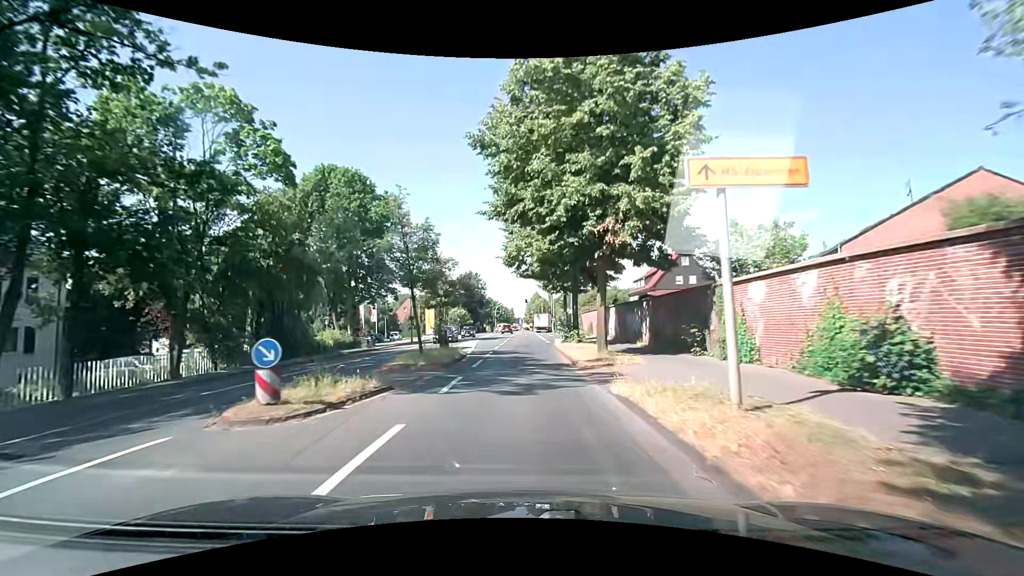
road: secondary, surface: asphalt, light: Day
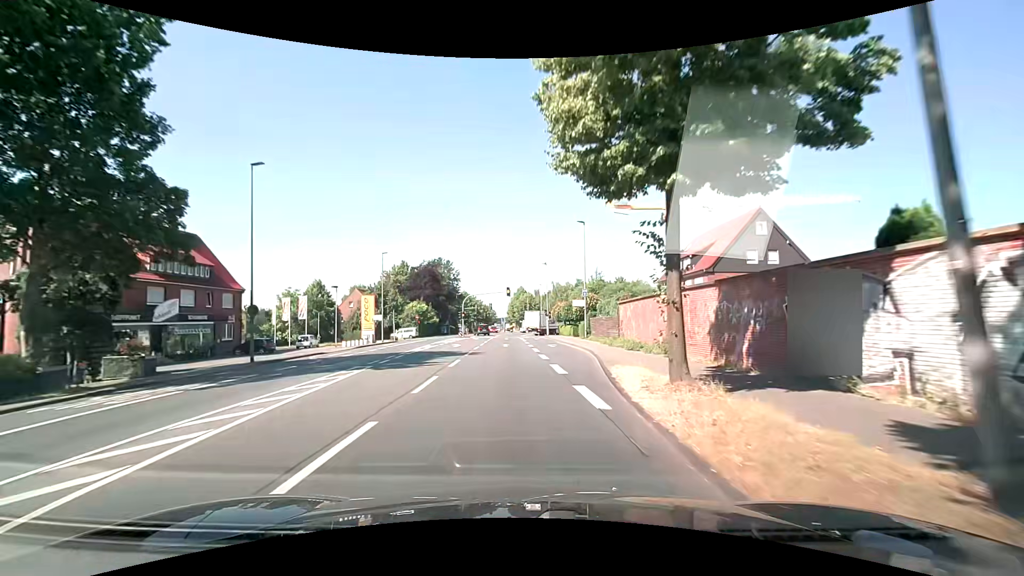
(-0.1, +30.5) m; 0°
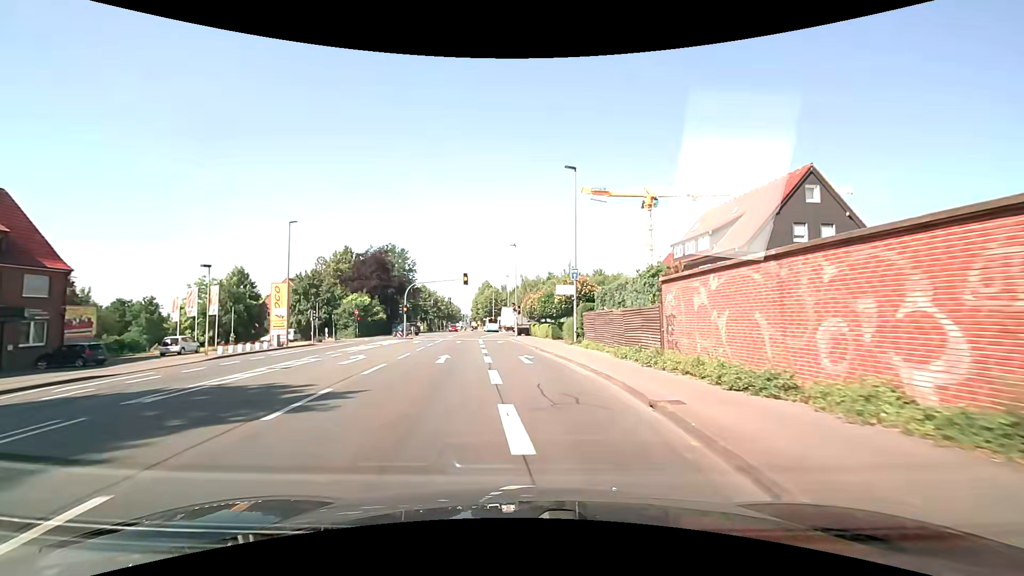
(+0.7, +15.2) m; +5°
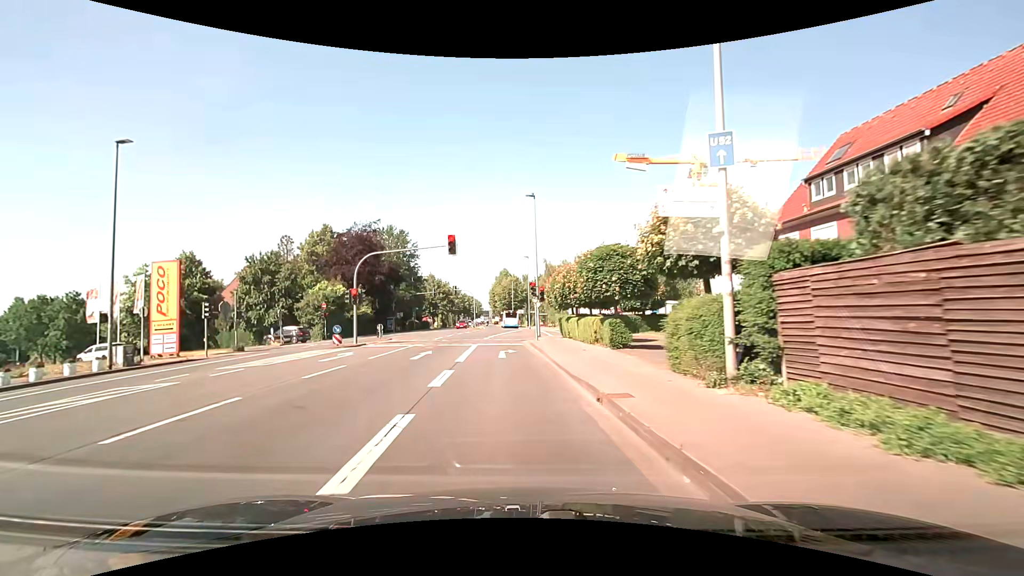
(0.0, +19.3) m; -3°
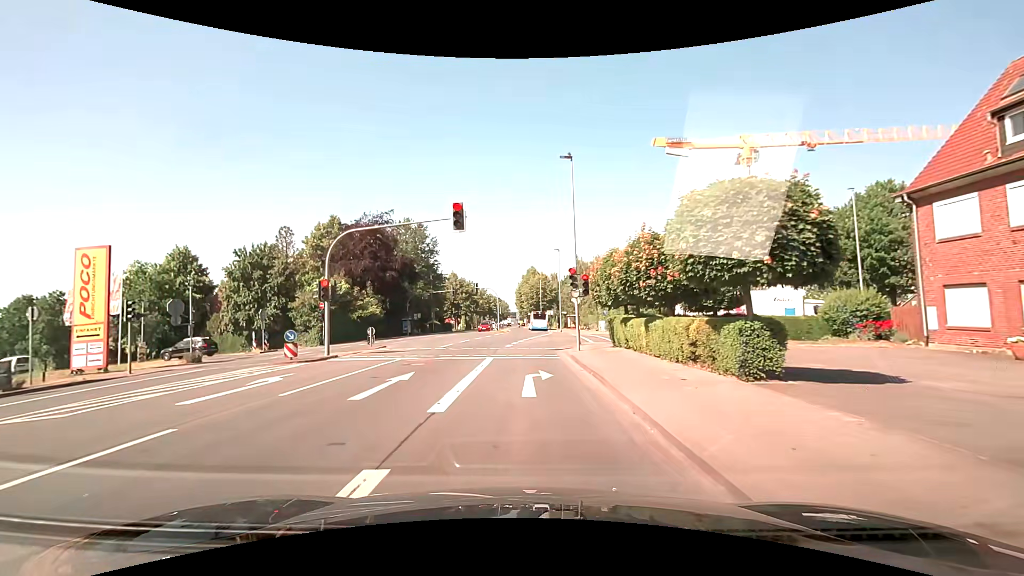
(-0.2, +8.4) m; -4°
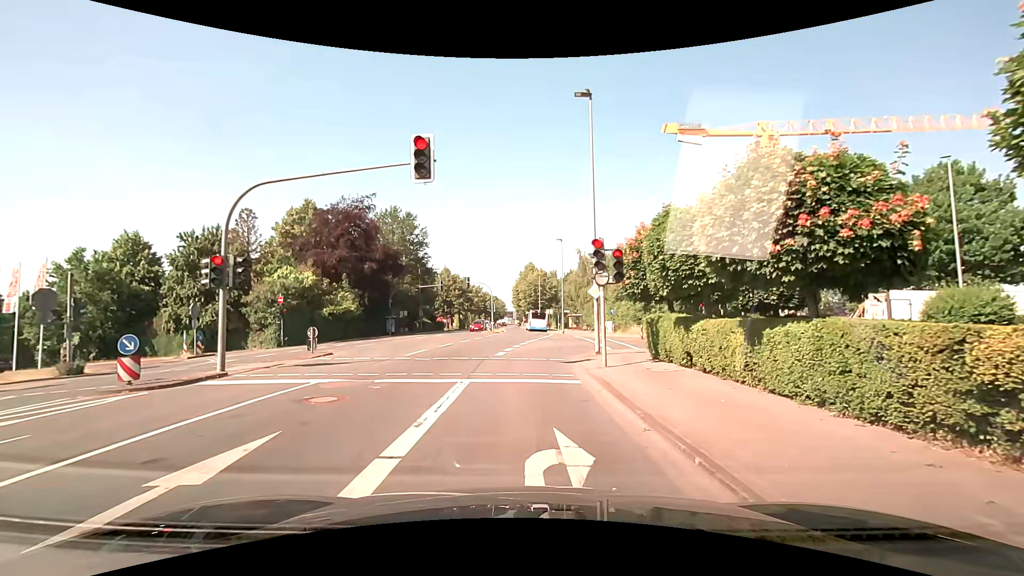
(0.0, +7.2) m; +2°
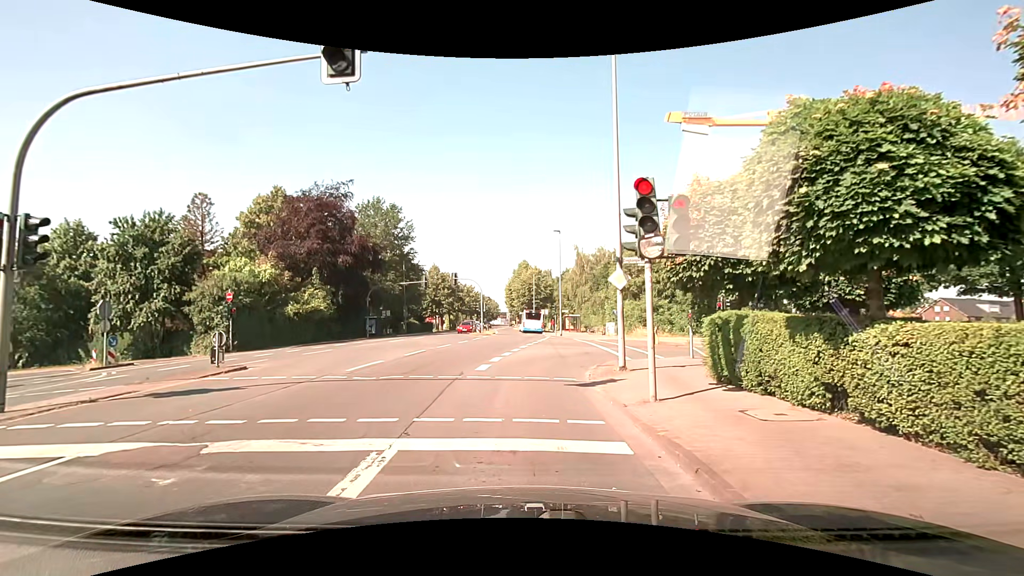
(-0.1, +5.8) m; -2°
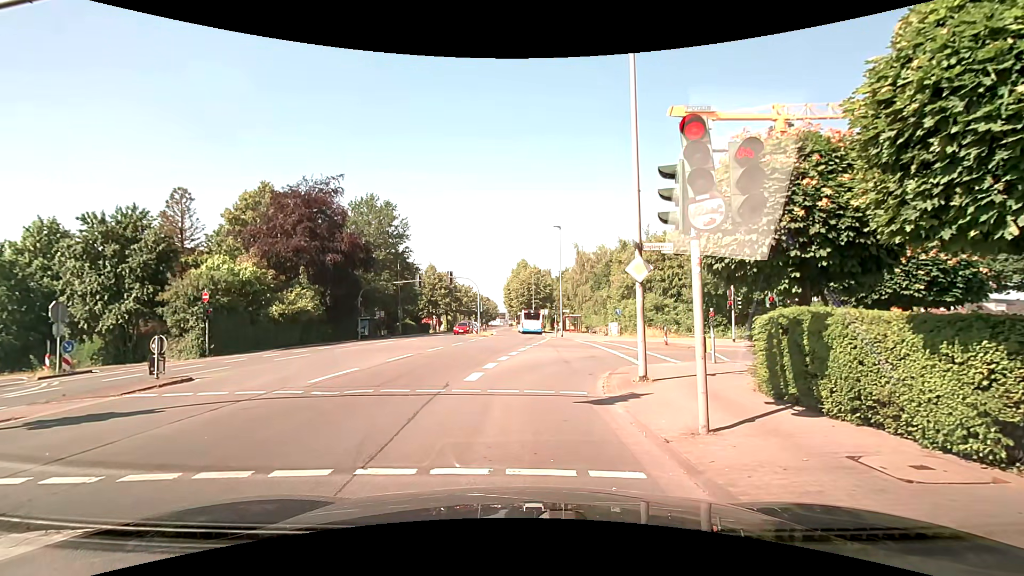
(+0.1, +2.3) m; +1°
(0, +10) (+2, +20) (+10, +25) (+20, +25) (+30, +22) (+39, +20) (+49, +19) (+59, +17) (+69, +16) (+79, +14) m
